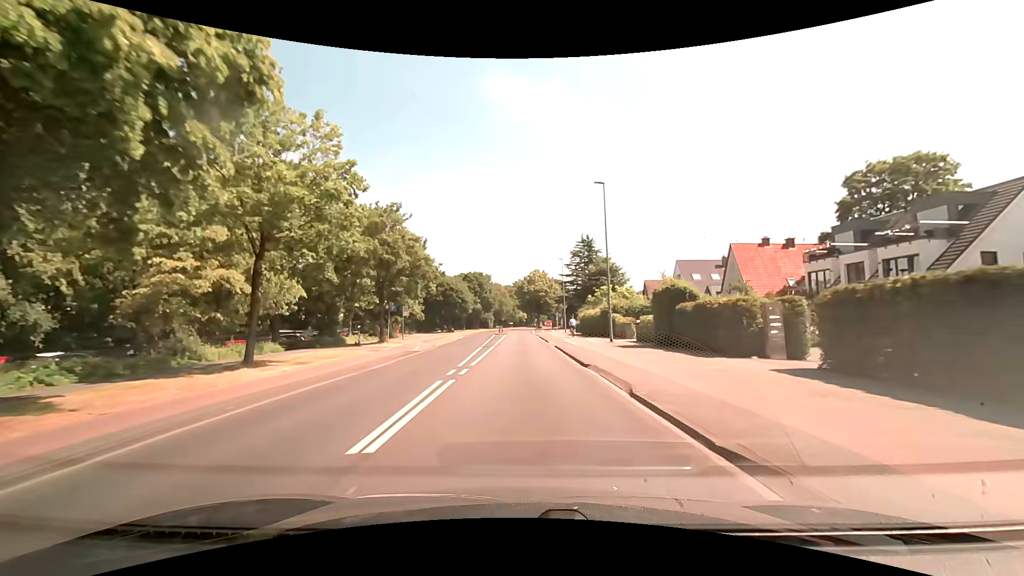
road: tertiary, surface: asphalt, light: Day
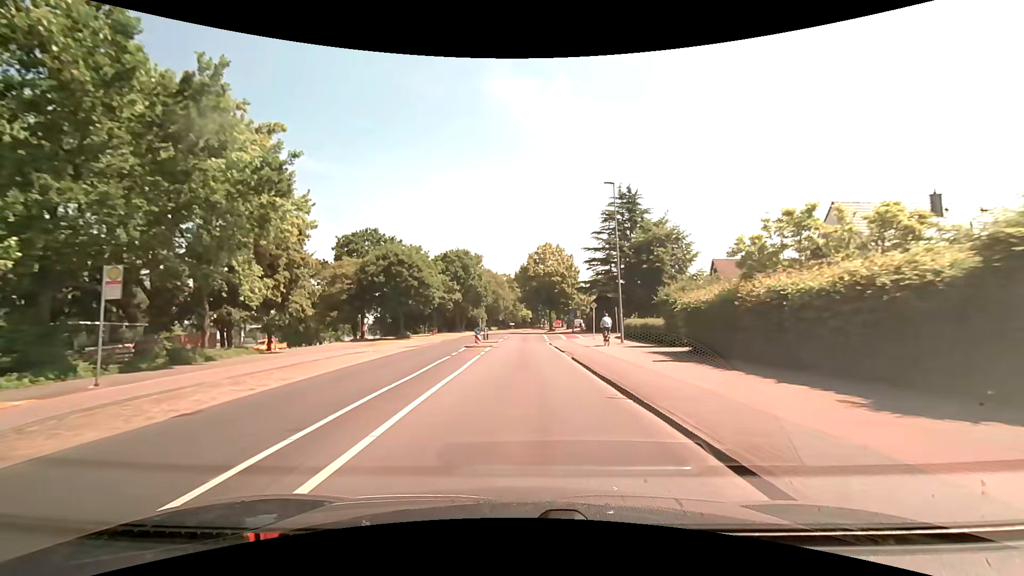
(-0.2, +37.6) m; 0°
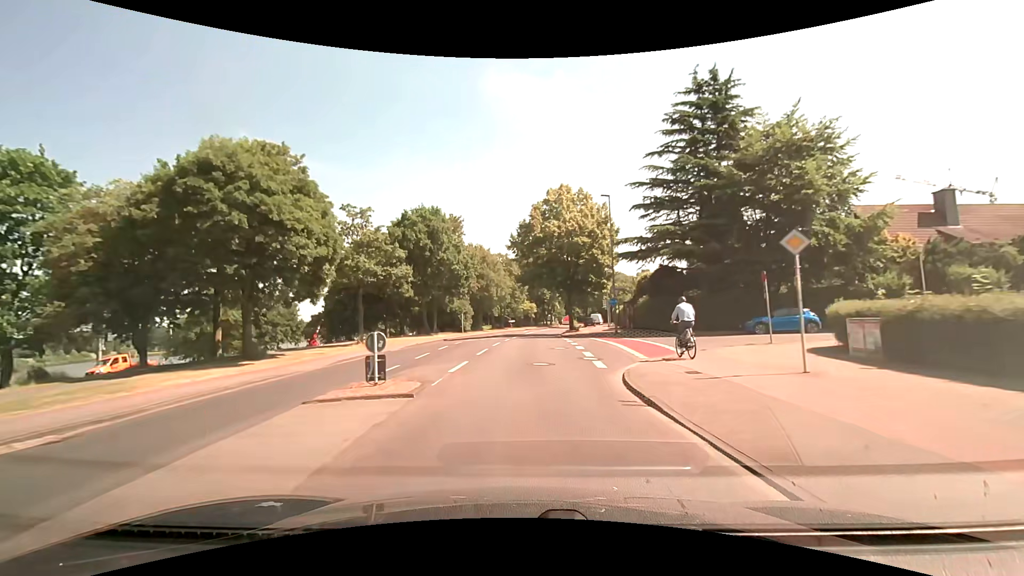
(-0.2, +30.0) m; 0°
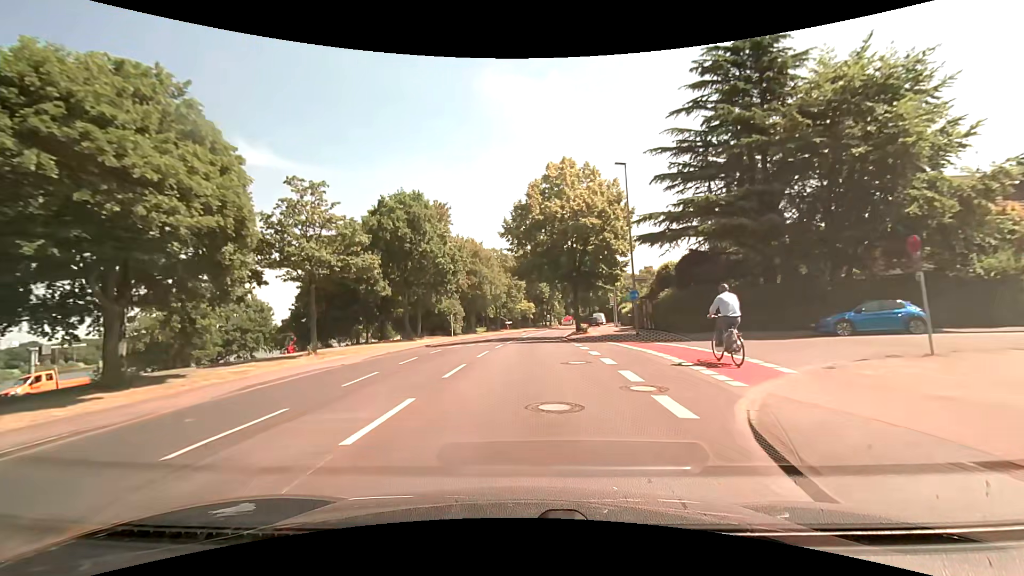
(0.0, +7.5) m; 0°
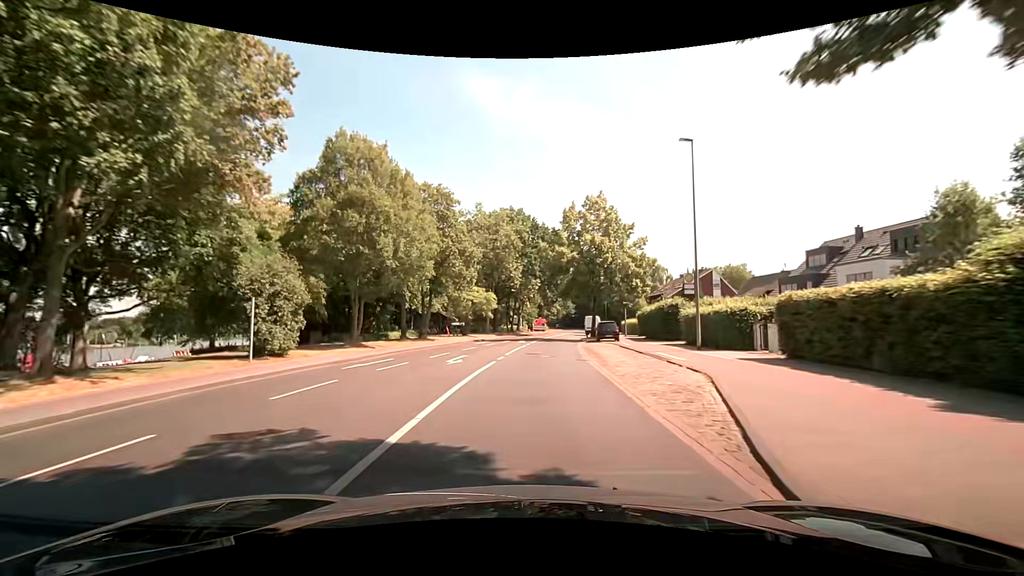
(+0.6, +36.8) m; +3°
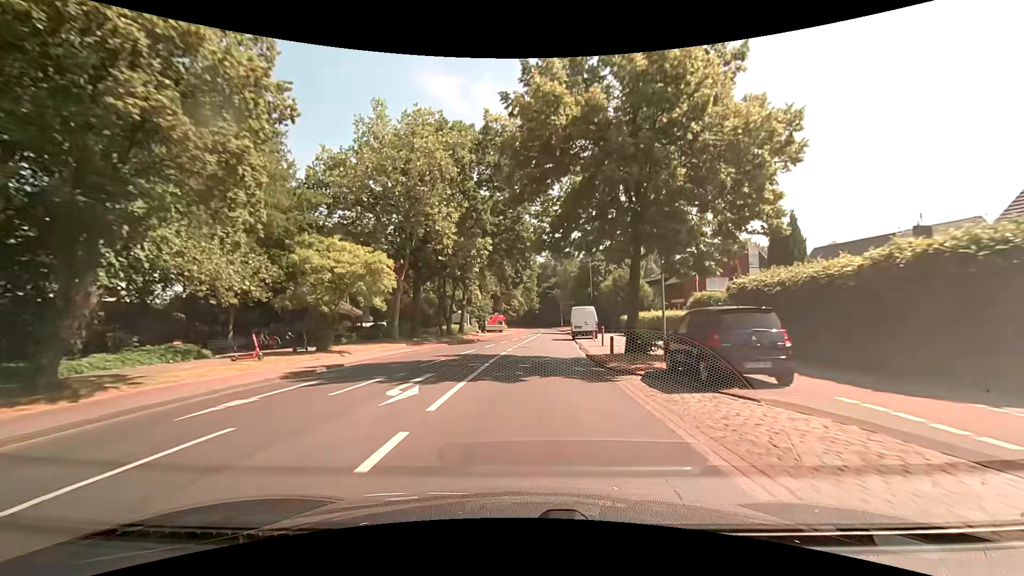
(+1.6, +29.3) m; +5°
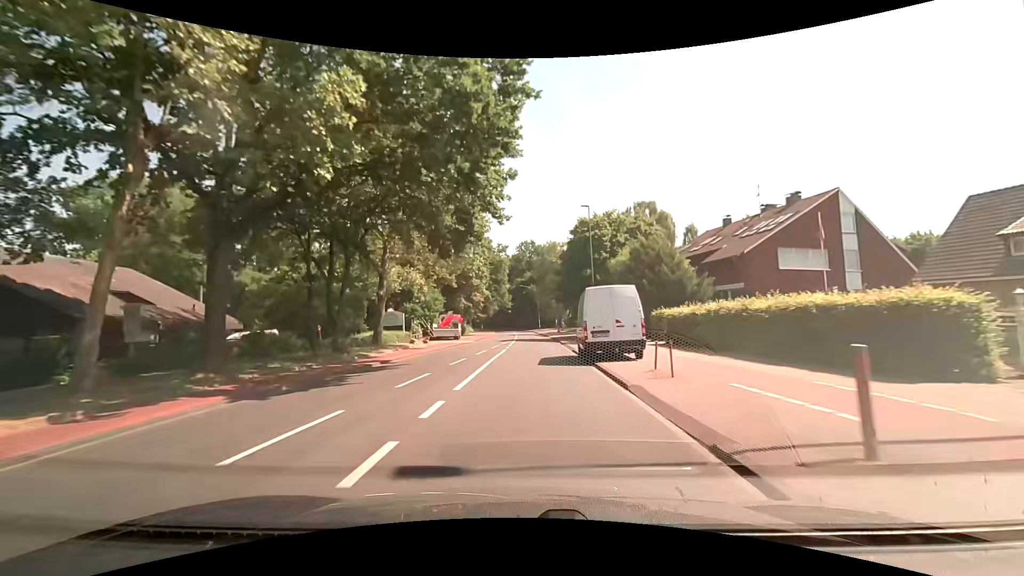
(+0.7, +22.4) m; +4°
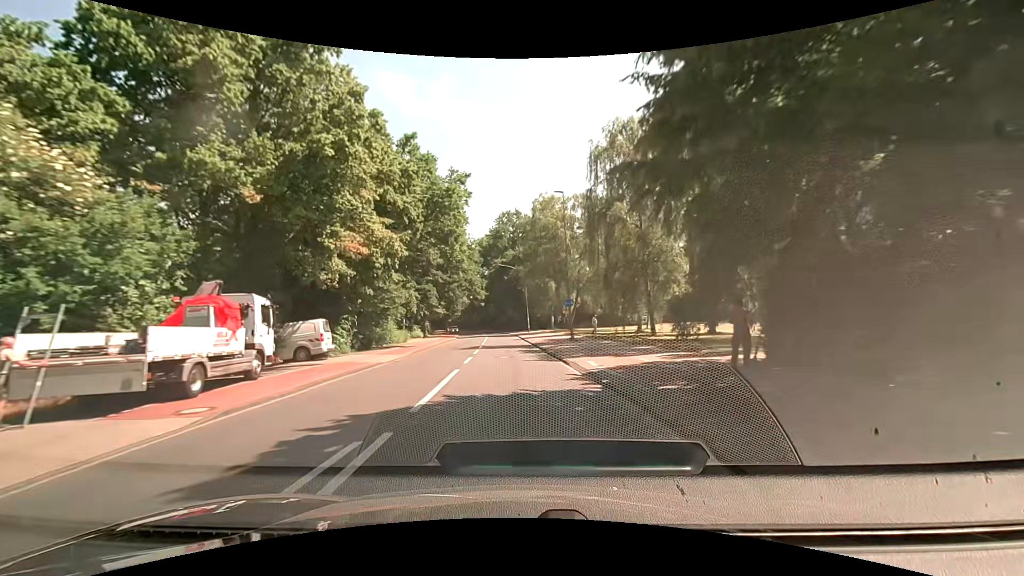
(+0.1, +38.2) m; +1°
(0, +10) (0, +20) (-1, +30) (-1, +40) (-2, +50) (-3, +60) (-4, +70) (-5, +80) (-7, +90) (-9, +99) m
